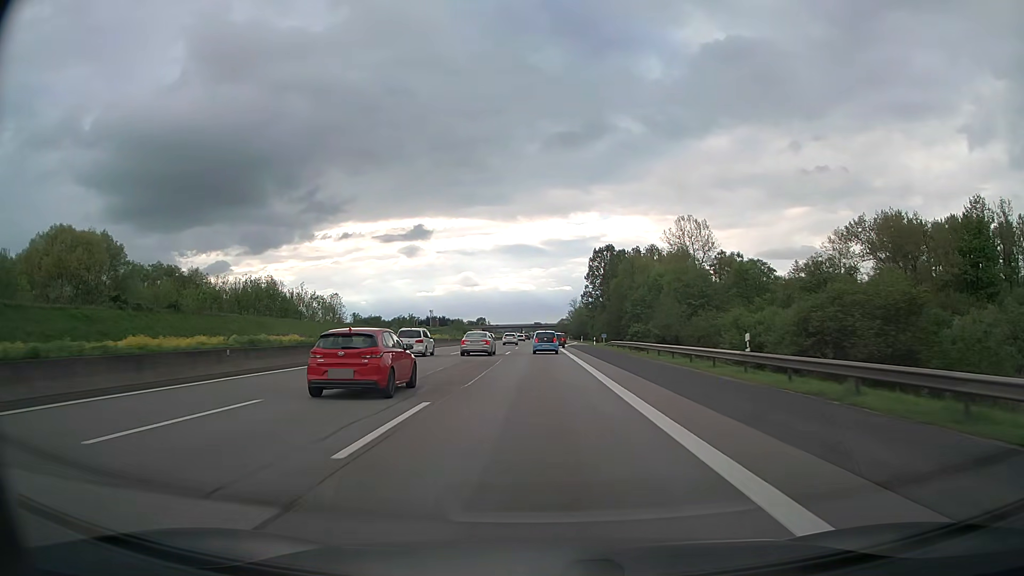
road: motorway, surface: asphalt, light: Day
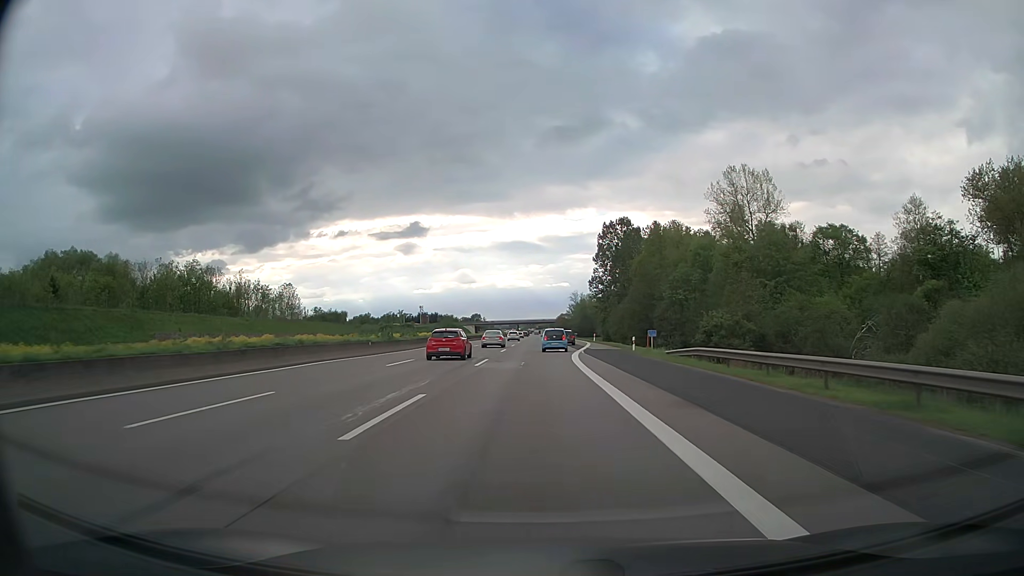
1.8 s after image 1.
(+0.1, +34.5) m; 0°
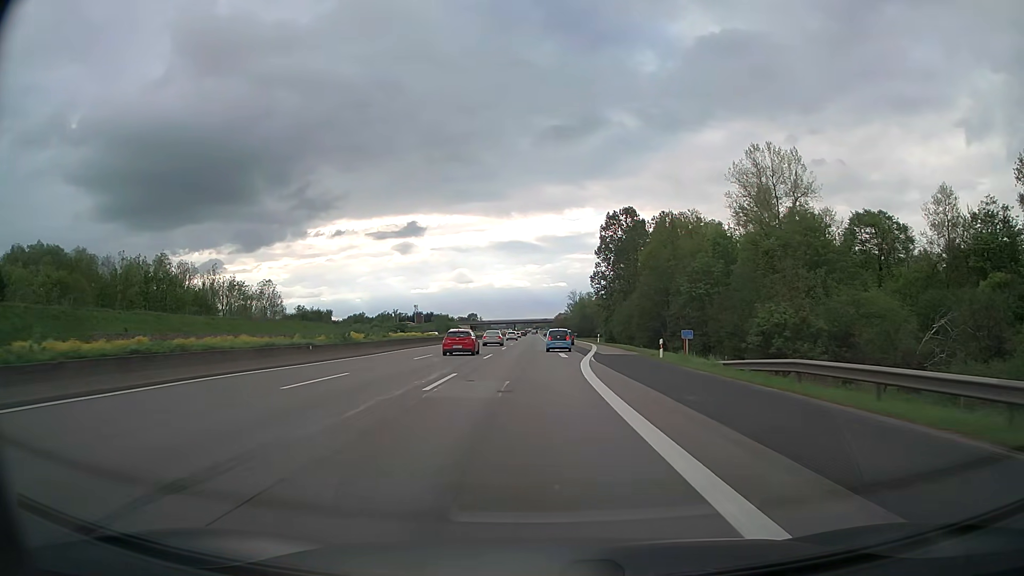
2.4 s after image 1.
(0.0, +10.7) m; 0°
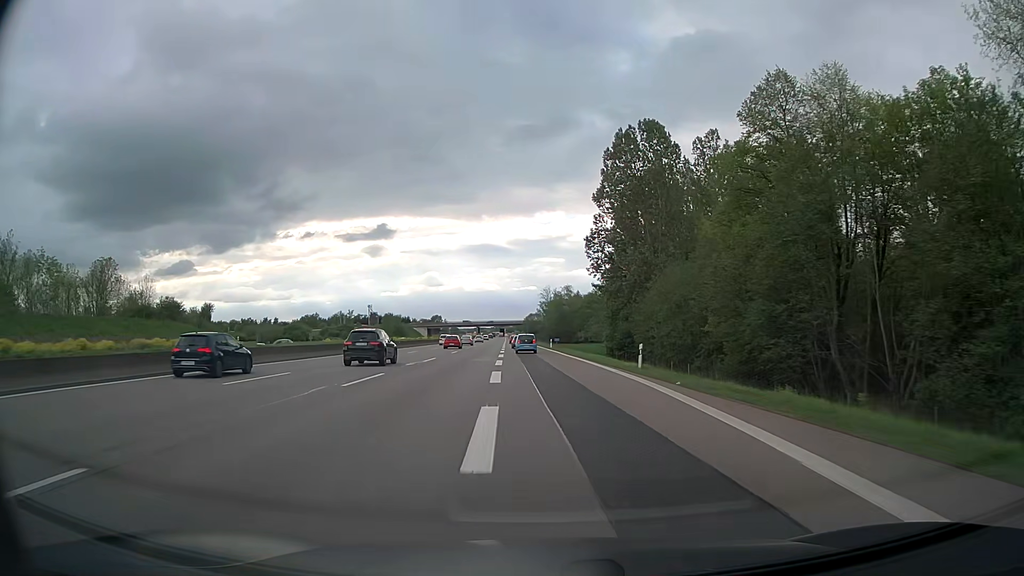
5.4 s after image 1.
(+1.1, +51.6) m; +3°
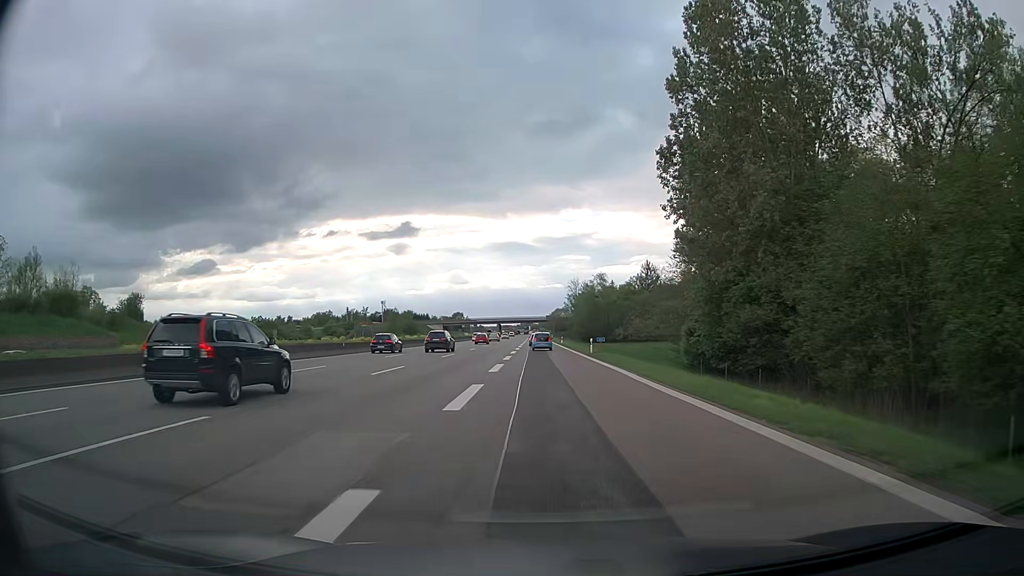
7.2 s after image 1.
(-0.6, +31.5) m; -2°
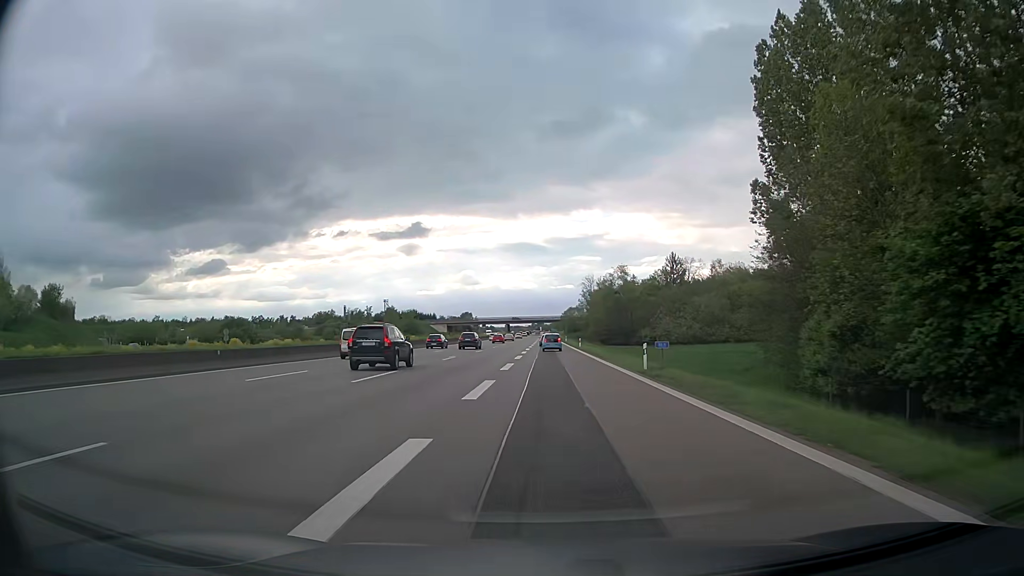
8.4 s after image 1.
(-0.3, +21.4) m; -1°
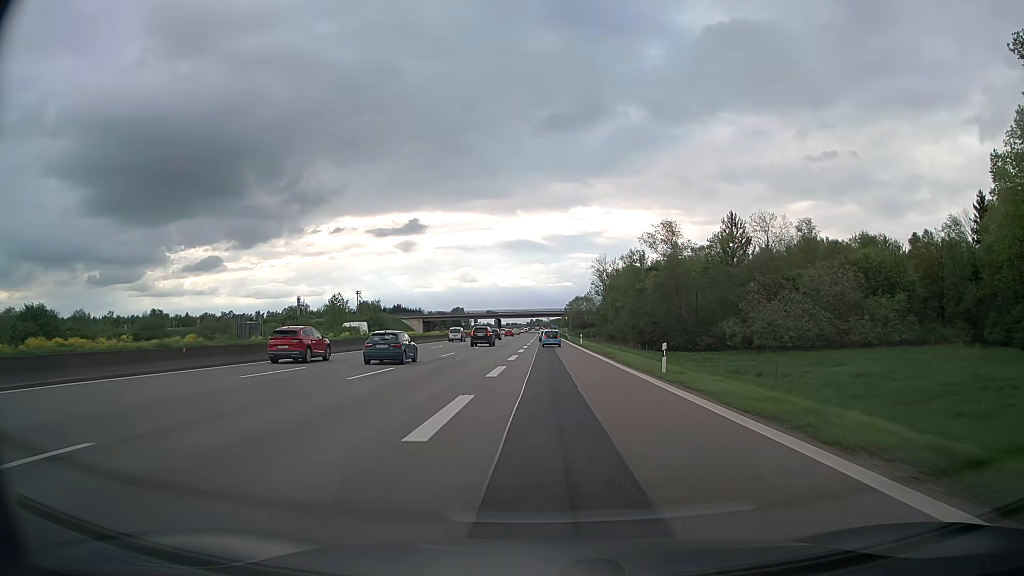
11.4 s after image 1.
(-0.1, +54.2) m; 0°
